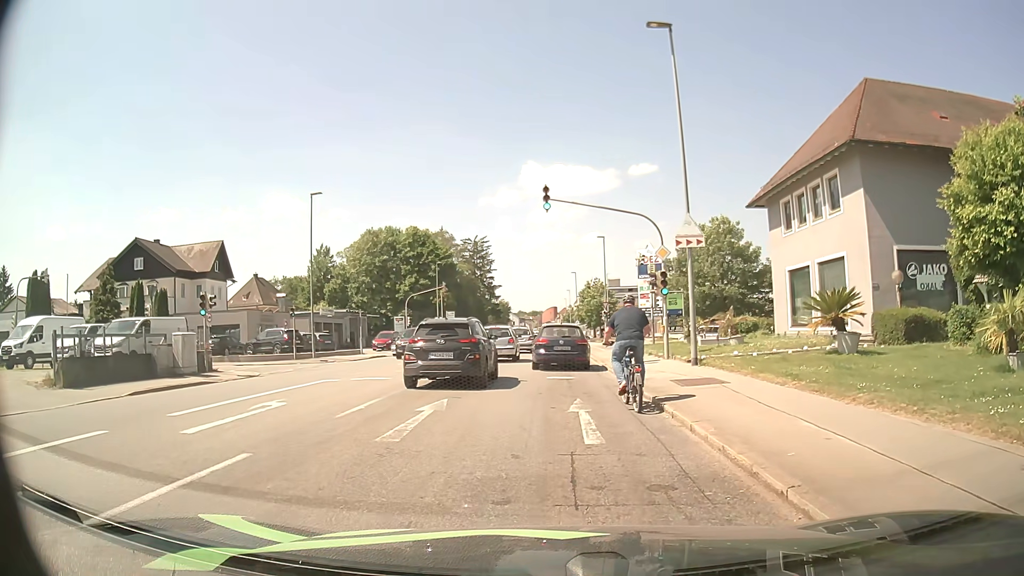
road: tertiary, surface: asphalt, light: Day
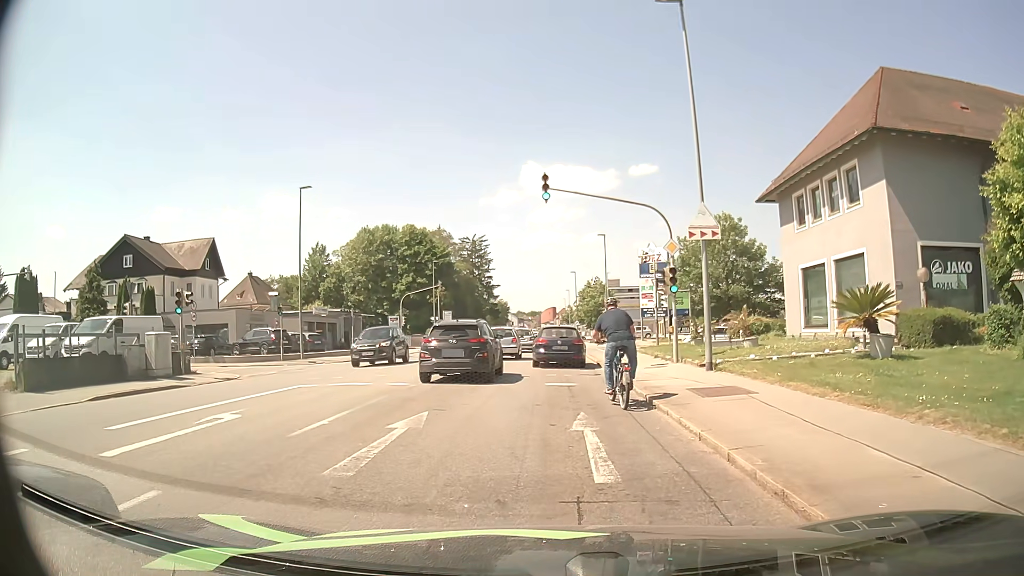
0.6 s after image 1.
(0.0, +2.0) m; +2°
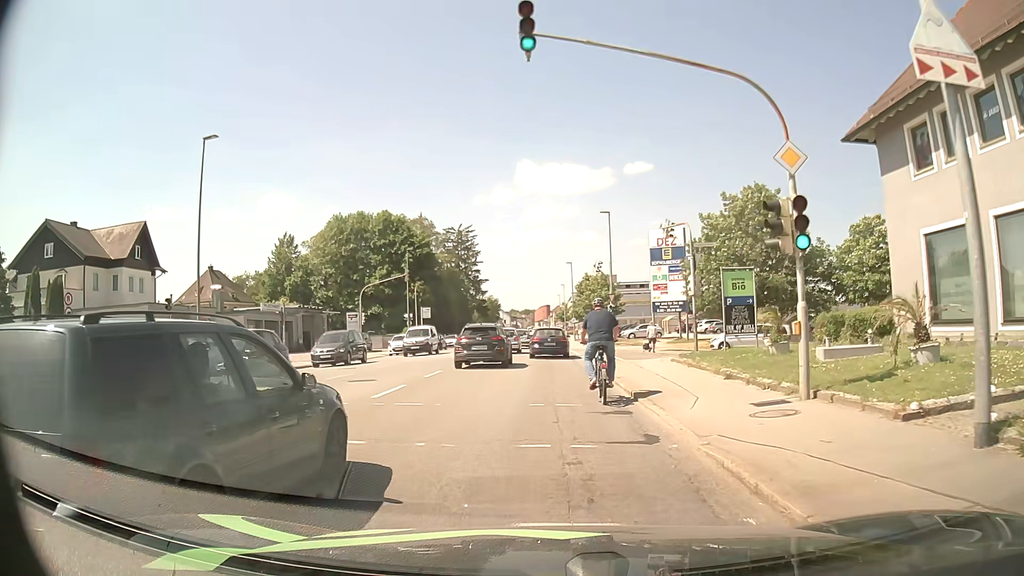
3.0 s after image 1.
(0.0, +12.0) m; 0°
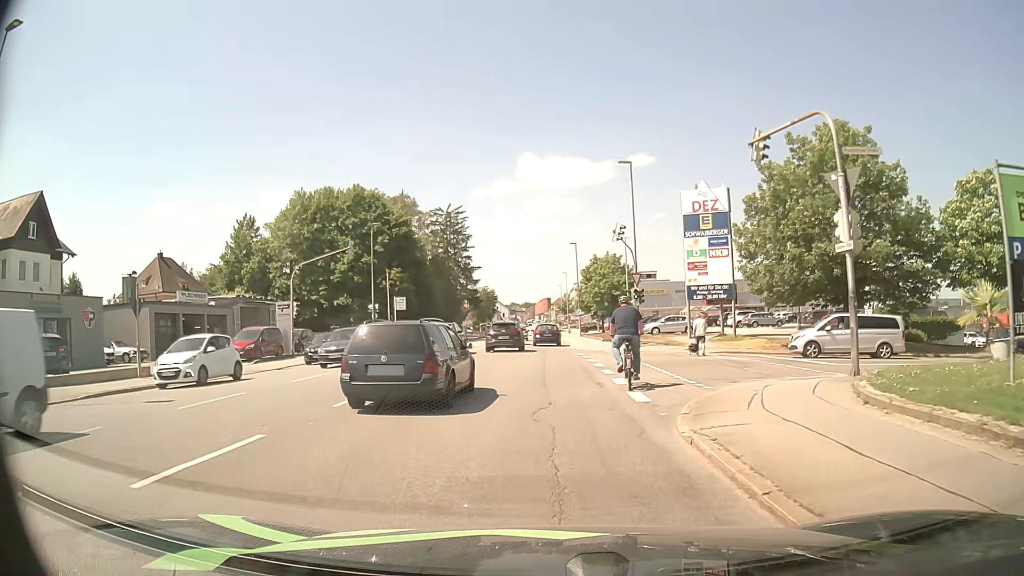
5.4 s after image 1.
(+0.1, +14.2) m; +1°
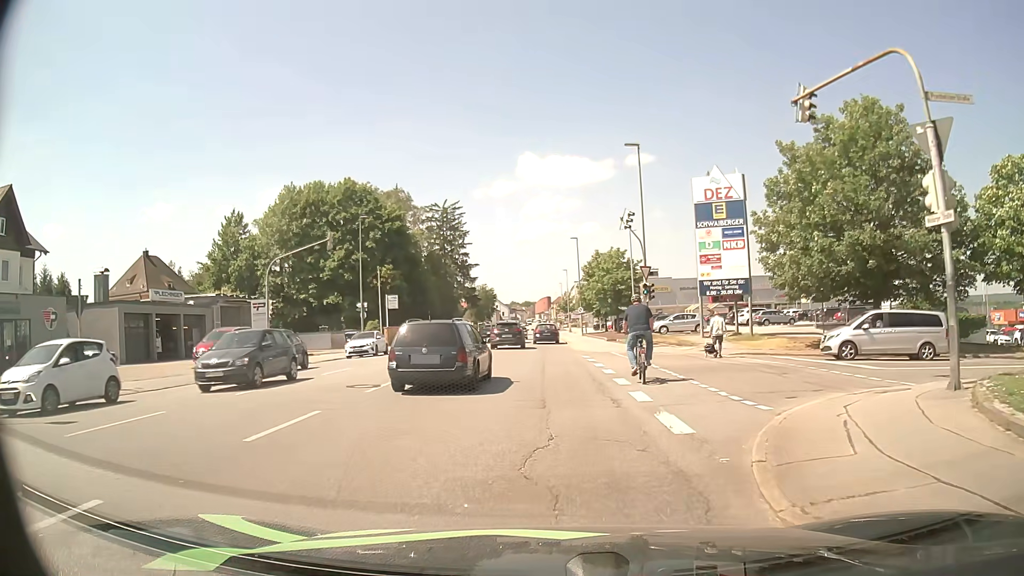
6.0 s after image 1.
(0.0, +3.6) m; 0°
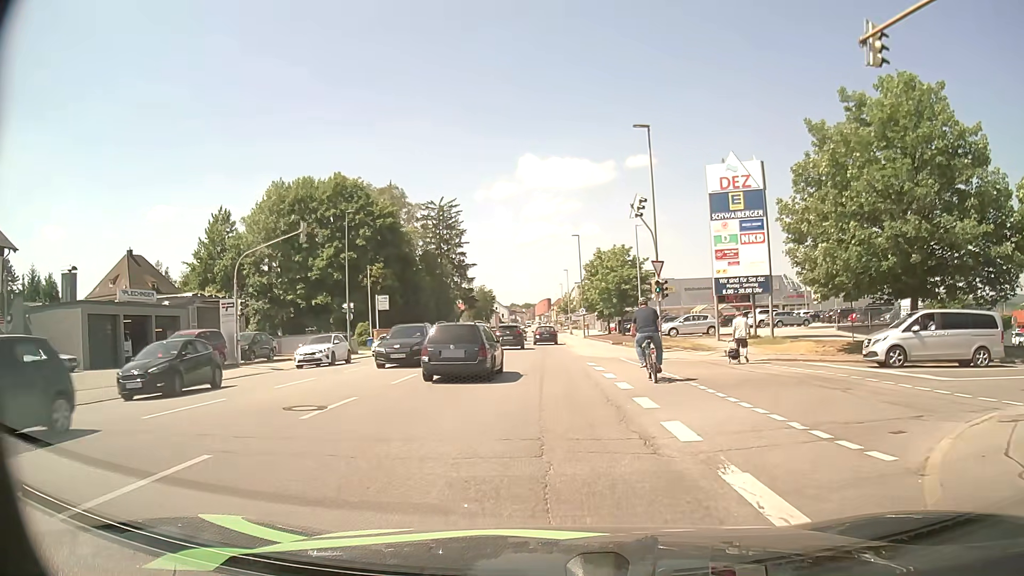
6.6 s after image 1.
(0.0, +3.8) m; -1°
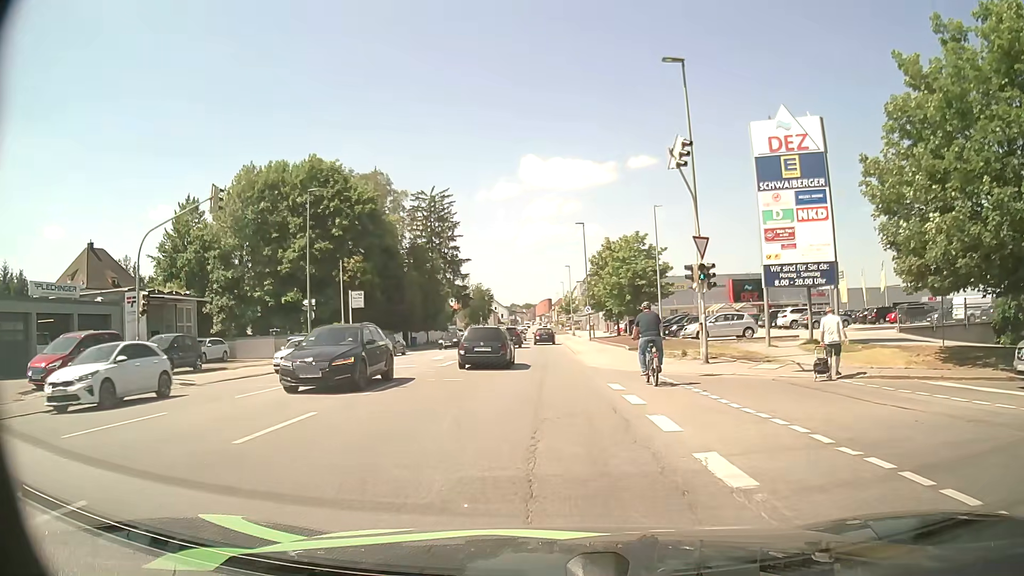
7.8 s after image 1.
(+0.1, +8.5) m; 0°
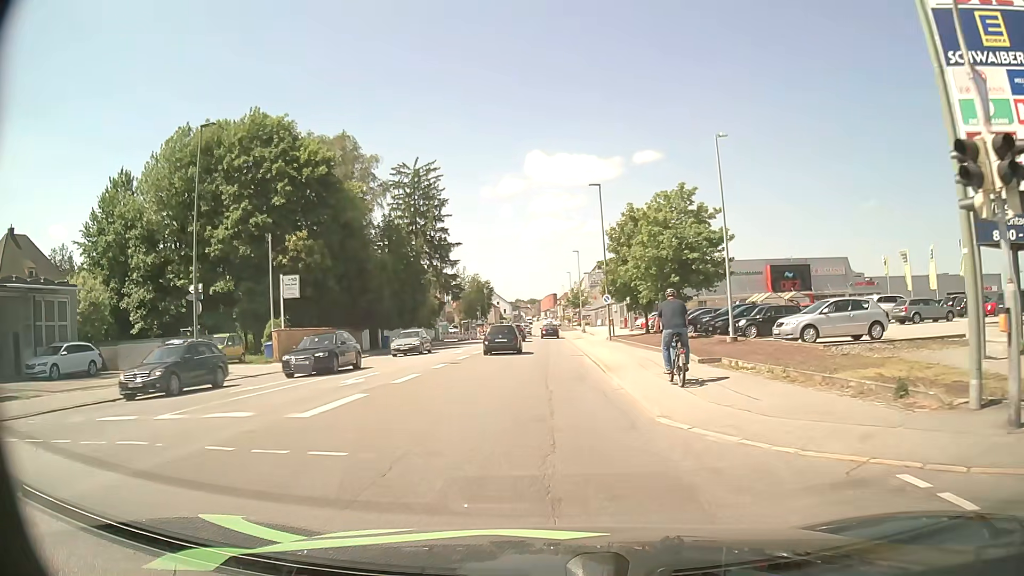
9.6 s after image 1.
(-0.1, +14.8) m; -1°
(0, +10) (0, +20) (0, +30) (0, +40) (0, +50) (0, +60) (0, +70) (0, +80) (0, +90) (0, +100) m
